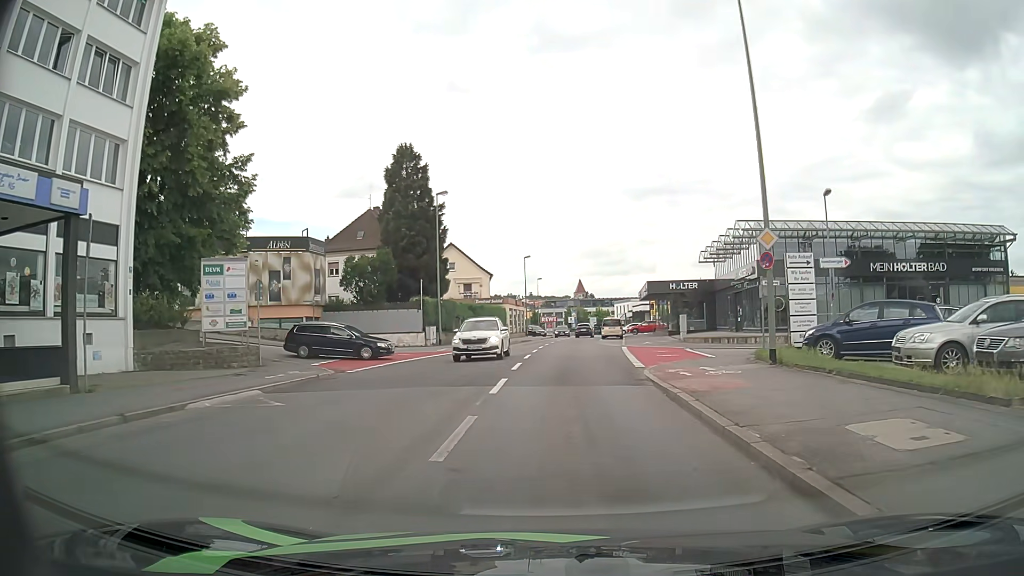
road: tertiary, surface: asphalt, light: Day
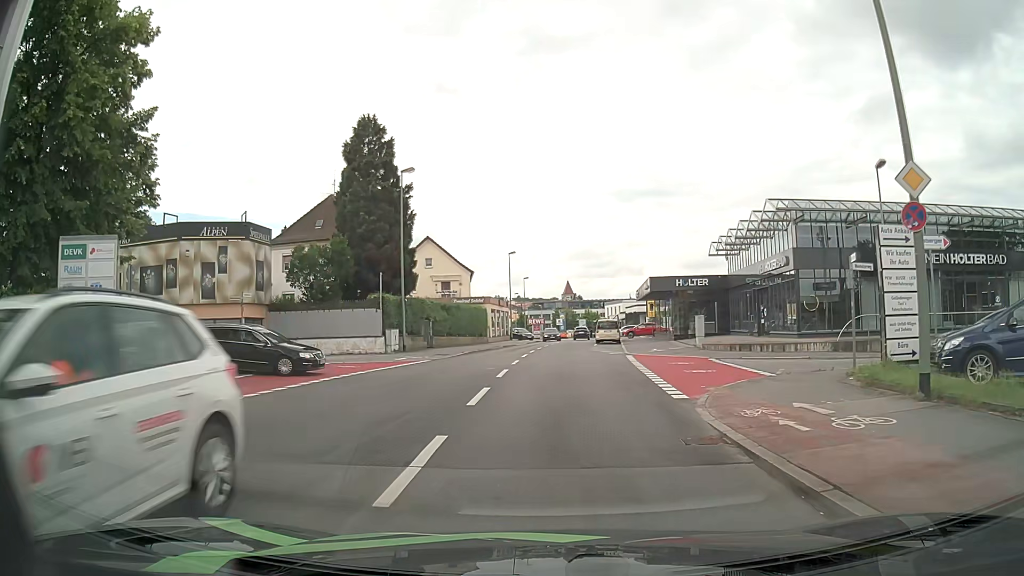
(0.0, +7.2) m; +1°
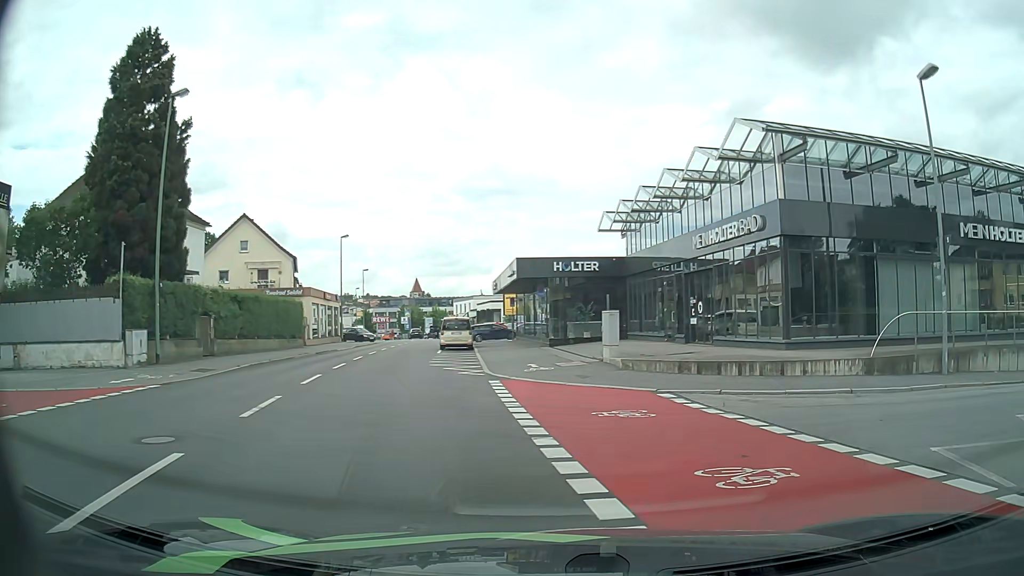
(+0.6, +12.9) m; +13°
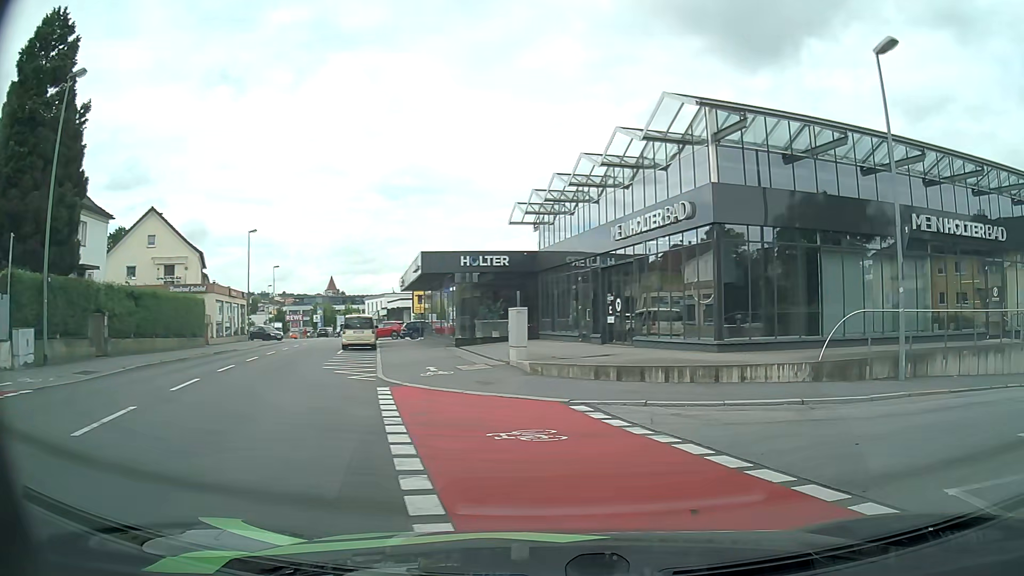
(+0.1, +2.1) m; +7°
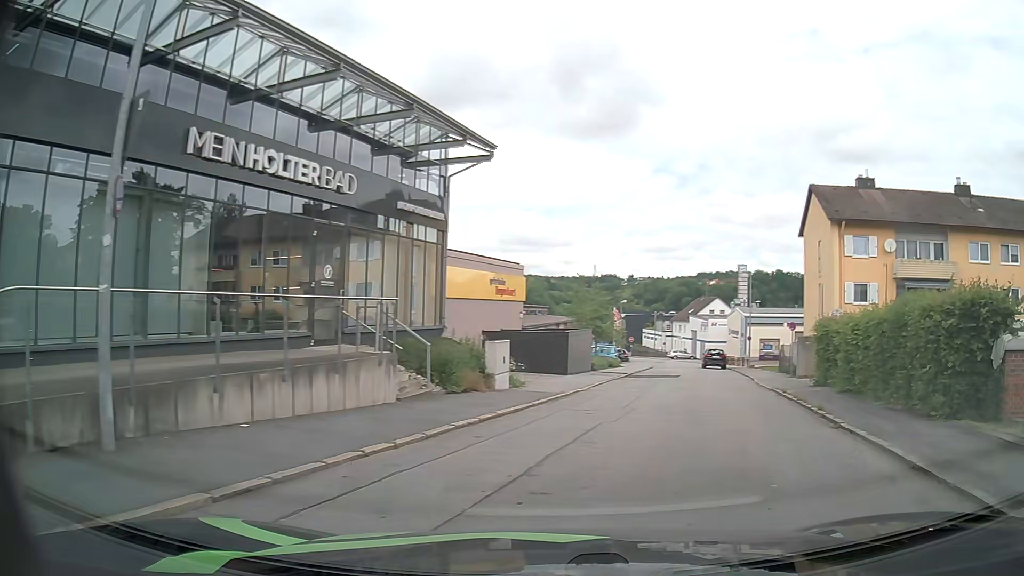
(+4.0, +8.1) m; +59°
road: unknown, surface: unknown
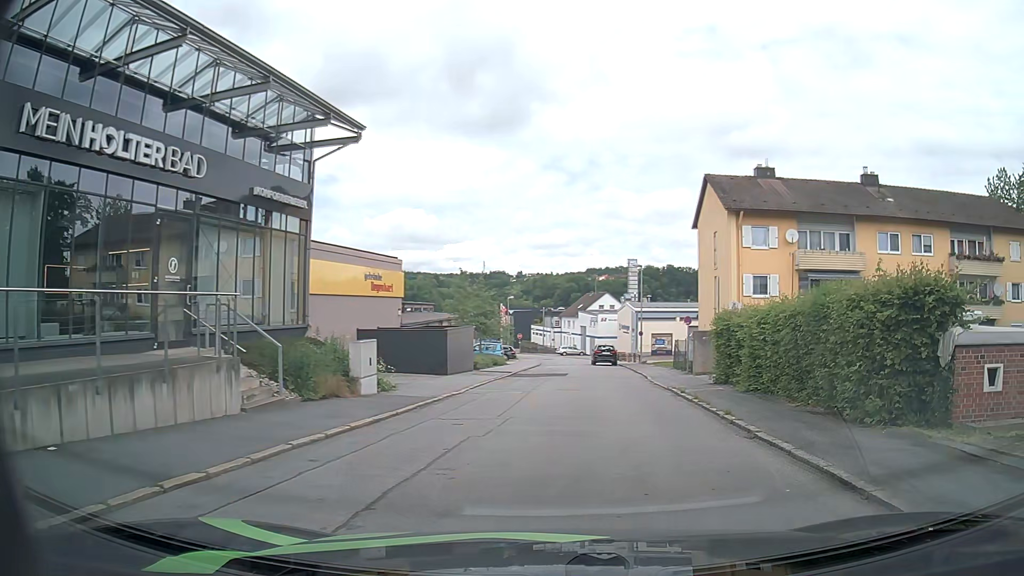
(+0.2, +1.8) m; +11°
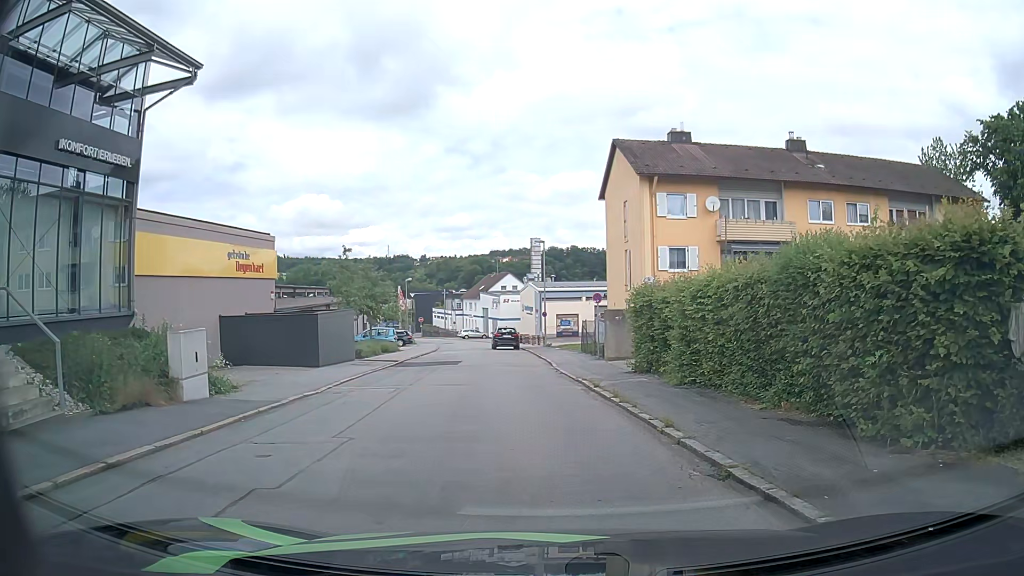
(+0.3, +4.0) m; +8°
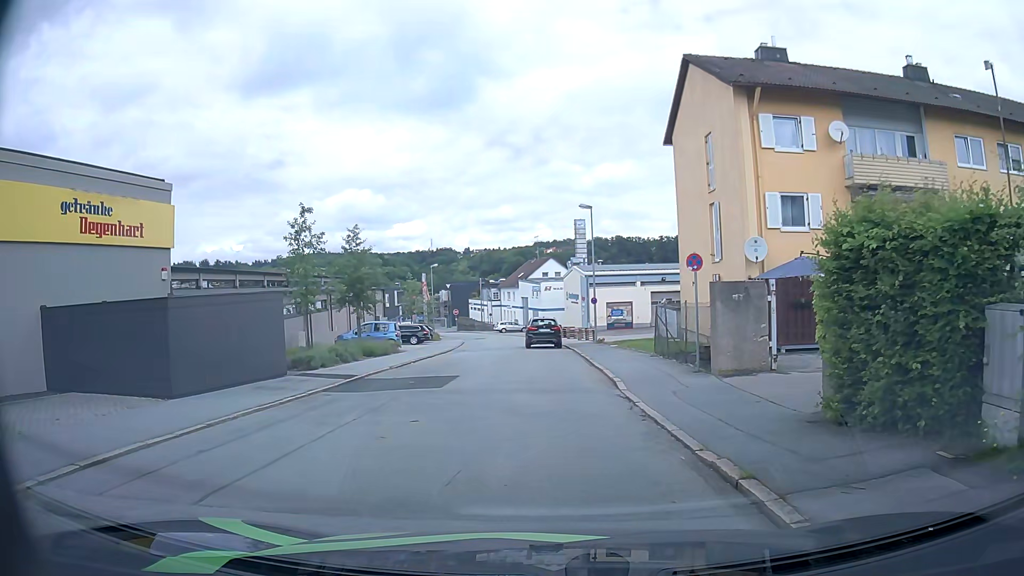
(-0.4, +11.8) m; -5°
(0, +10) (0, +20) (-2, +30) (-4, +40) (-4, +50) (-4, +60) (-5, +70) (-7, +79) (-10, +89) (-12, +99) m
